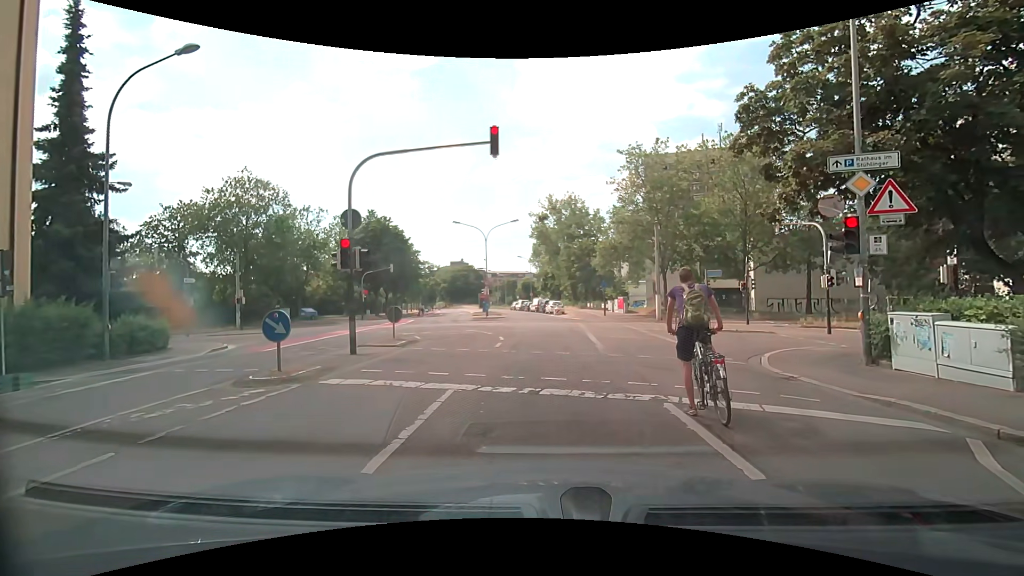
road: residential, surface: asphalt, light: Day
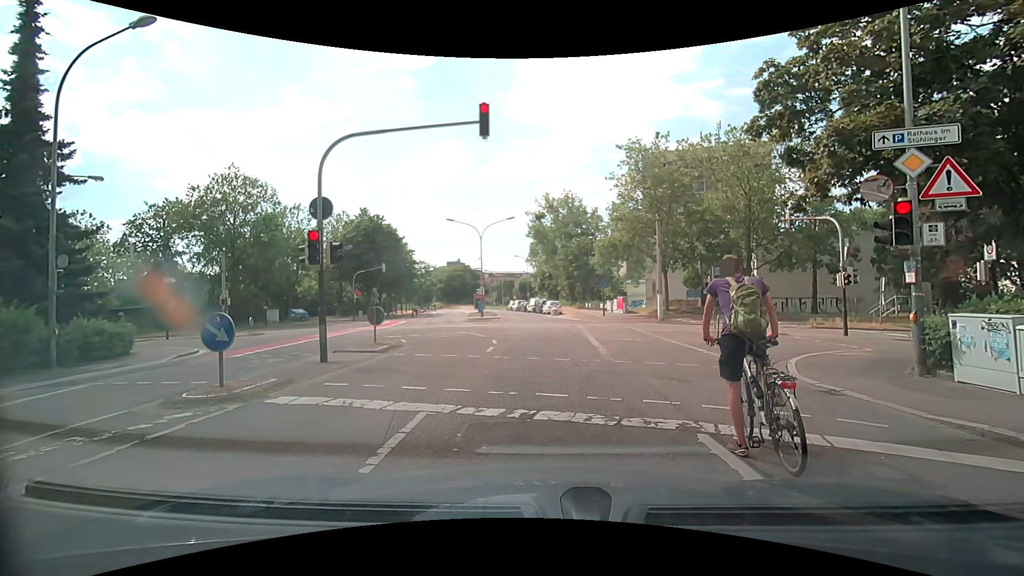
(0.0, +1.5) m; 0°
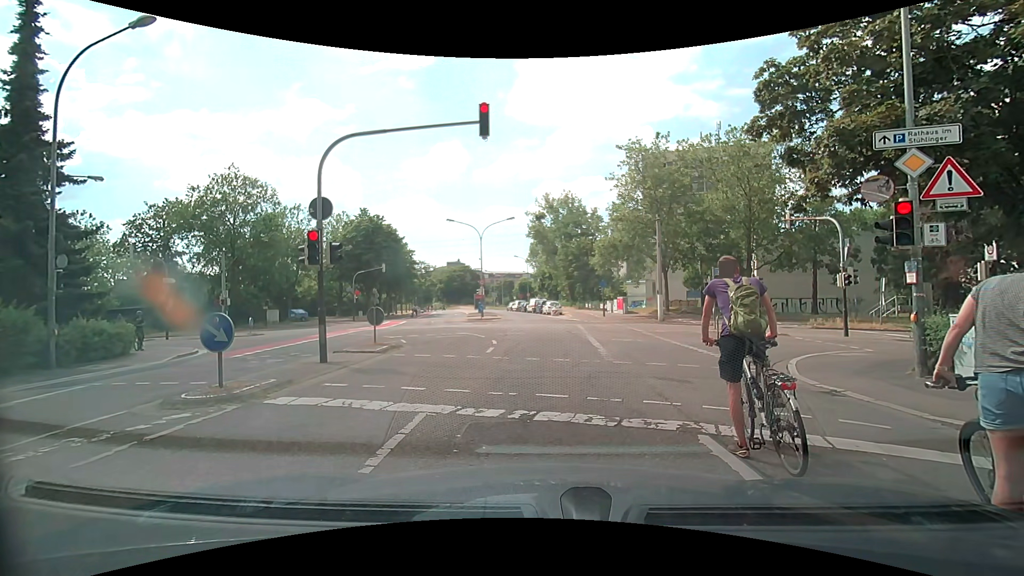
(0.0, +0.1) m; 0°
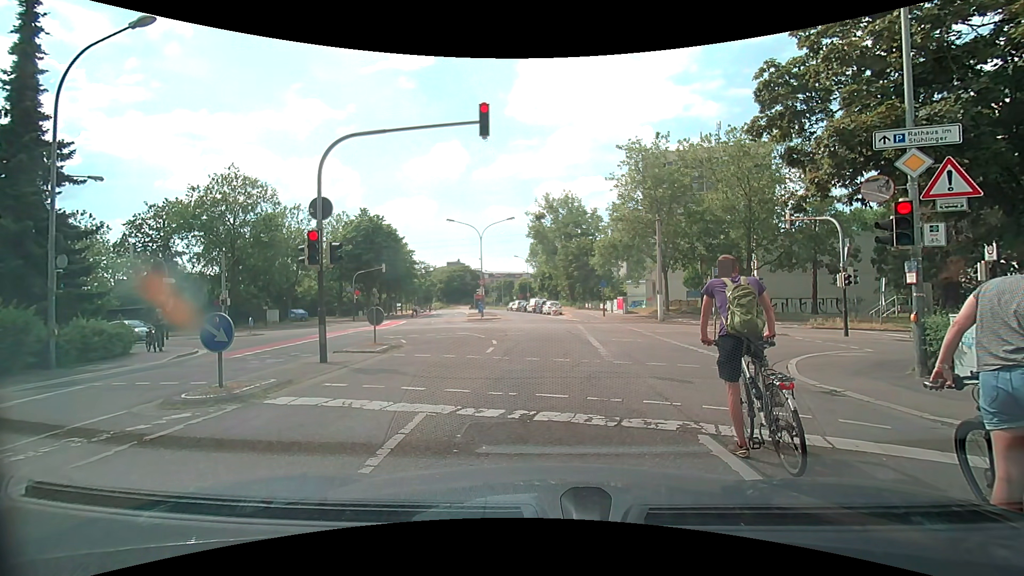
(0.0, 0.0) m; 0°
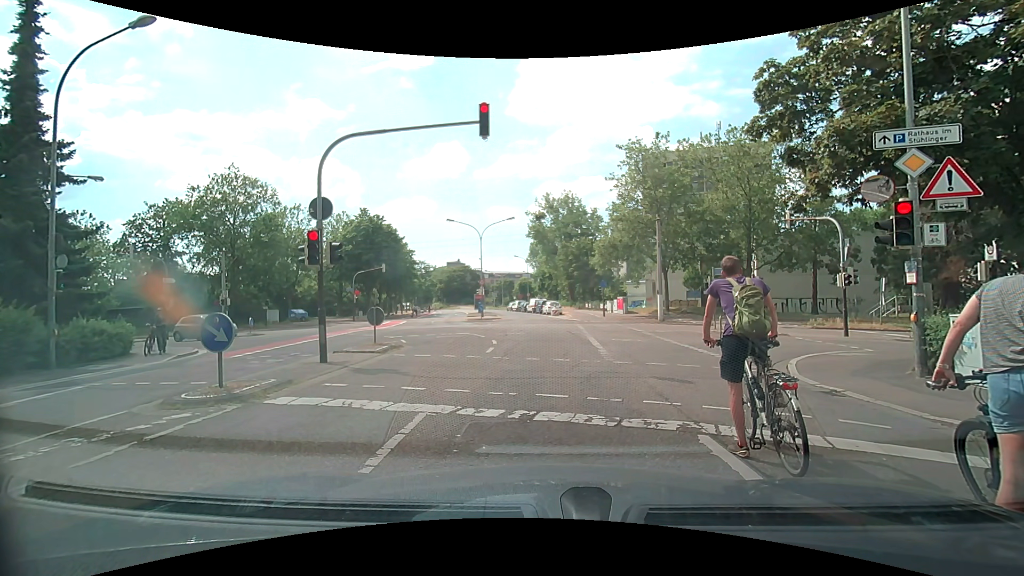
(0.0, 0.0) m; 0°
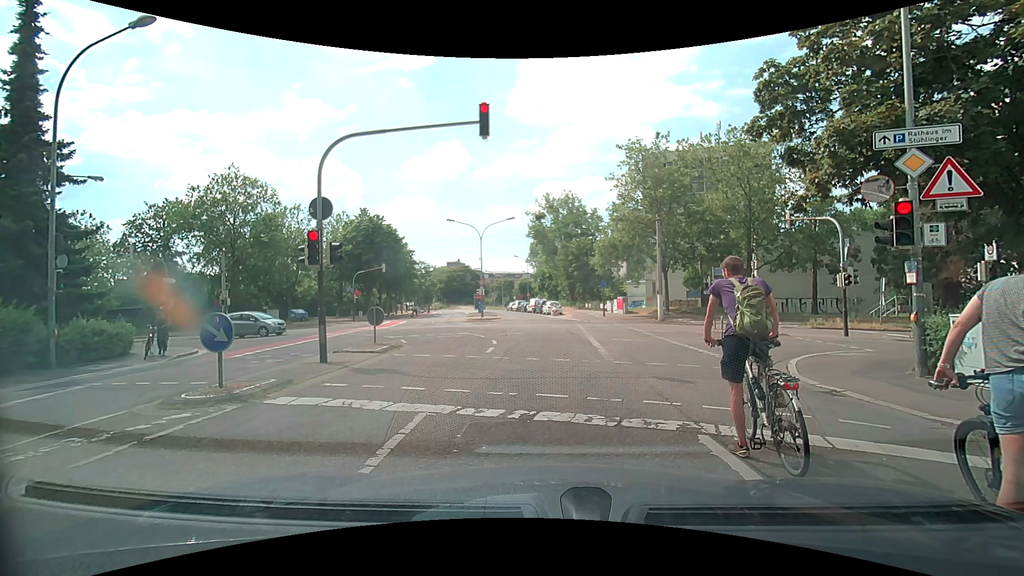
(0.0, 0.0) m; 0°
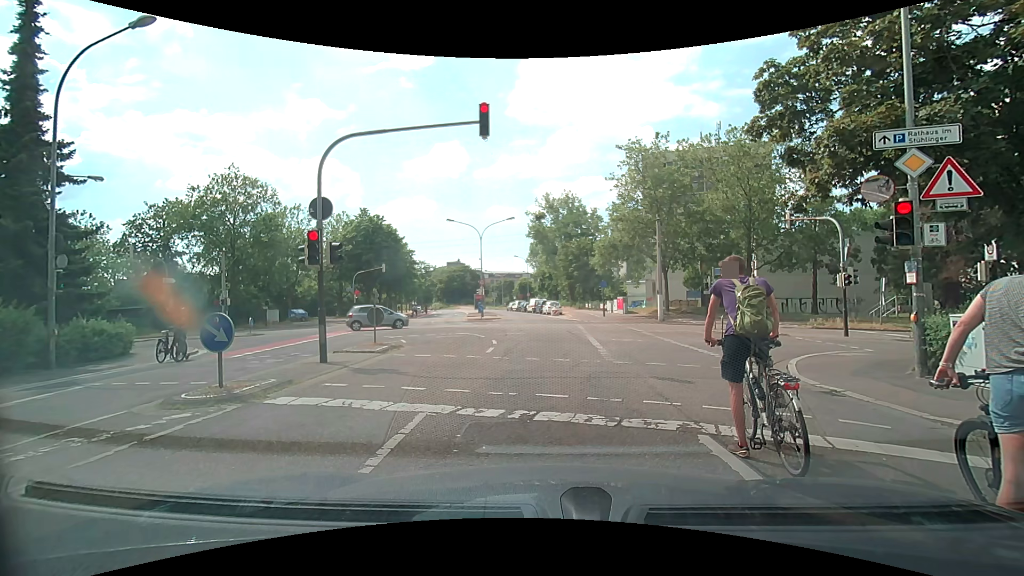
(0.0, 0.0) m; 0°
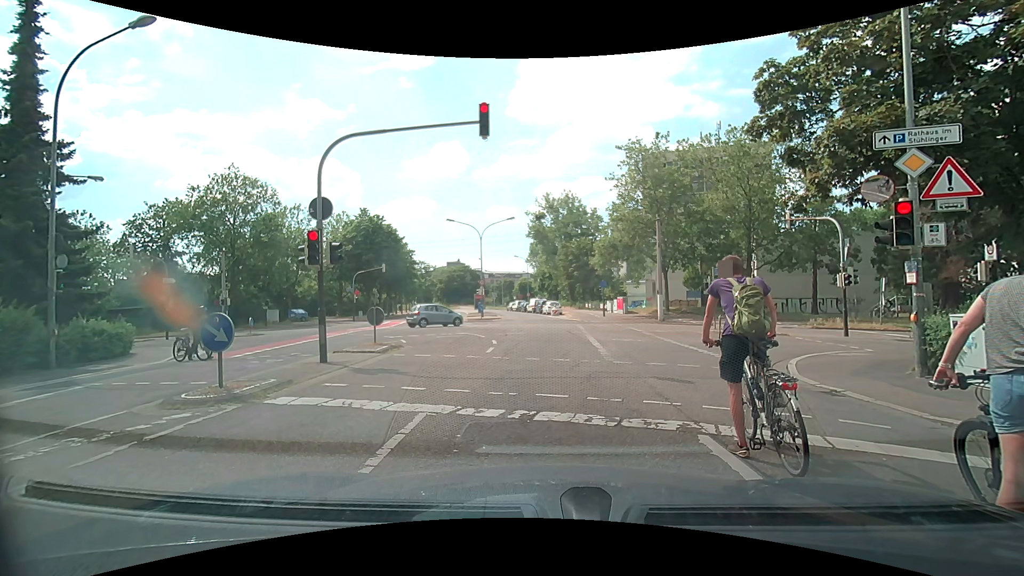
(0.0, 0.0) m; 0°
